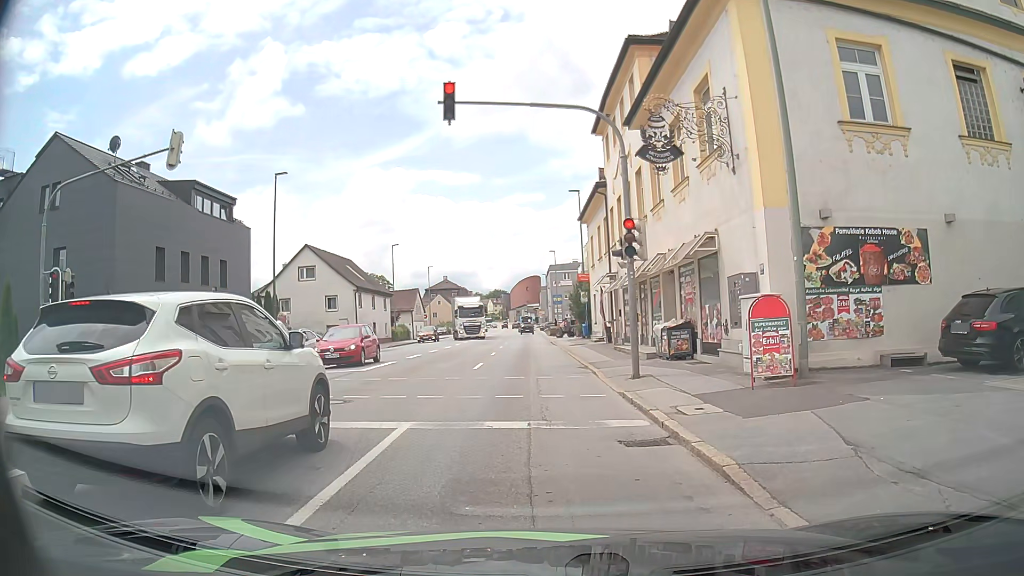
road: tertiary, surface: asphalt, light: Day
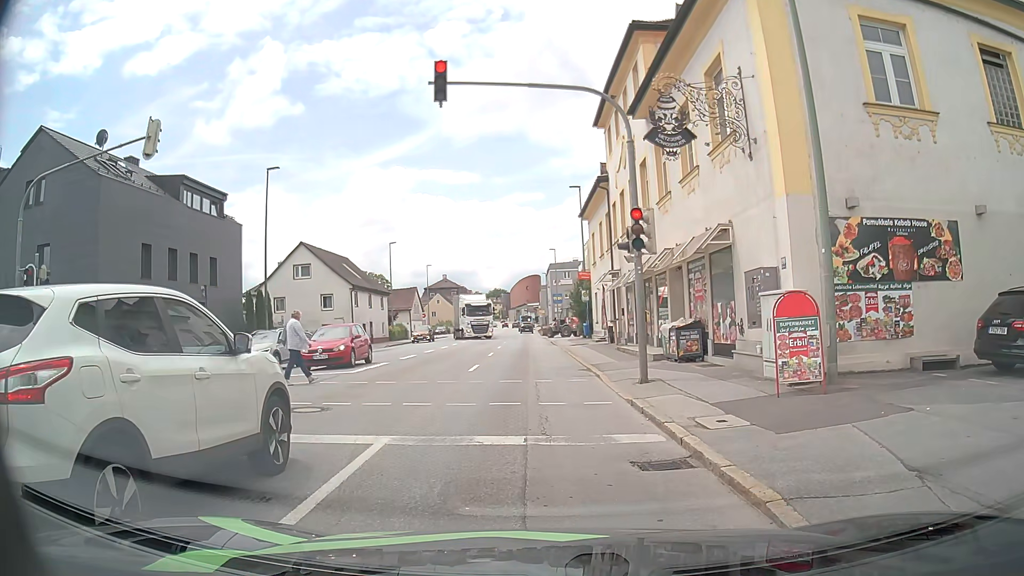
(0.0, +1.1) m; +1°
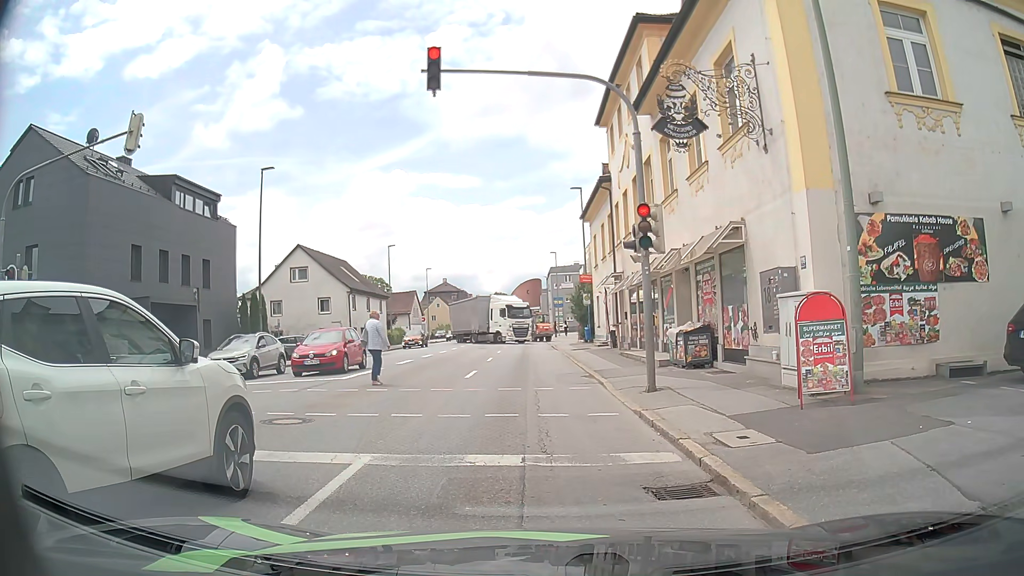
(0.0, +0.9) m; 0°
(0, +10) (-1, +20) (-1, +30) (-2, +40) (-2, +50) (-3, +60) (-3, +70) (-4, +80) (-4, +90) (-5, +100) m
